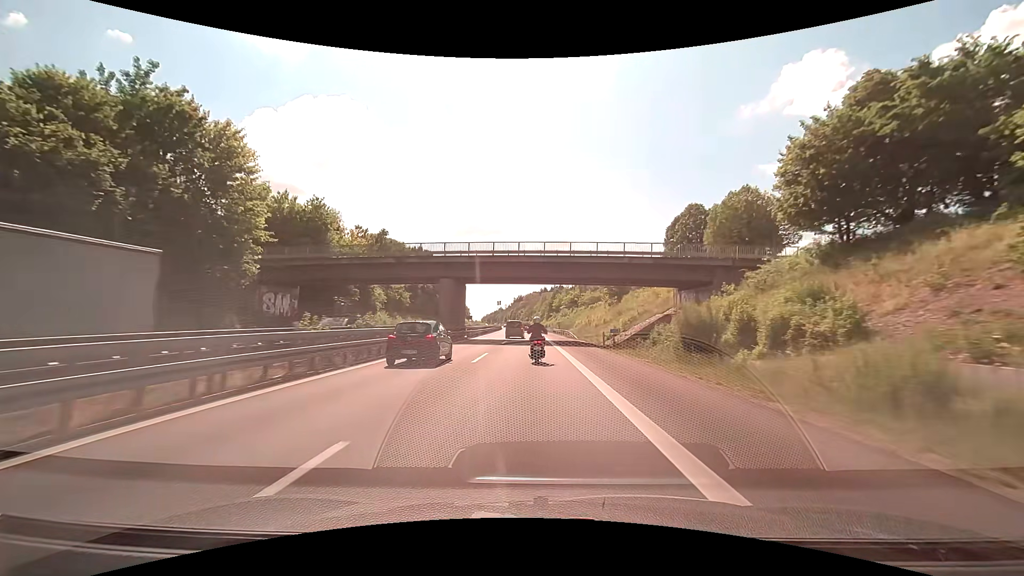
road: motorway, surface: asphalt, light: Day
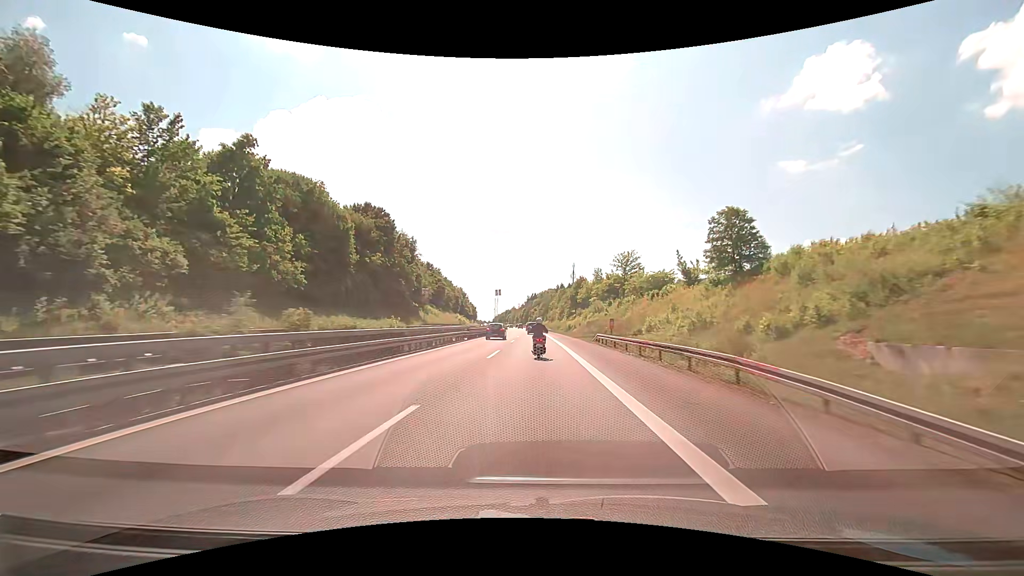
(-0.5, +51.6) m; -2°
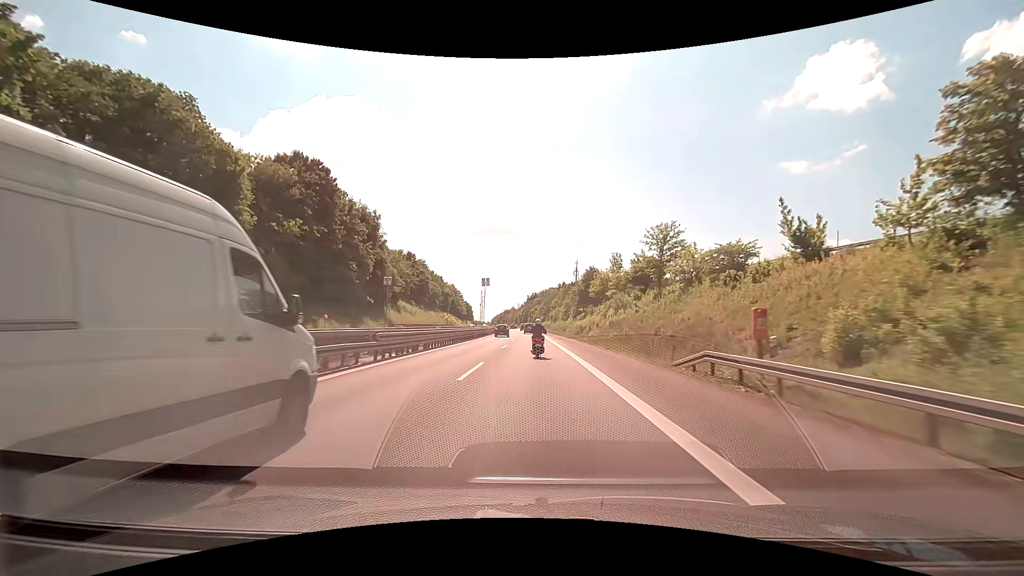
(-0.1, +26.2) m; 0°
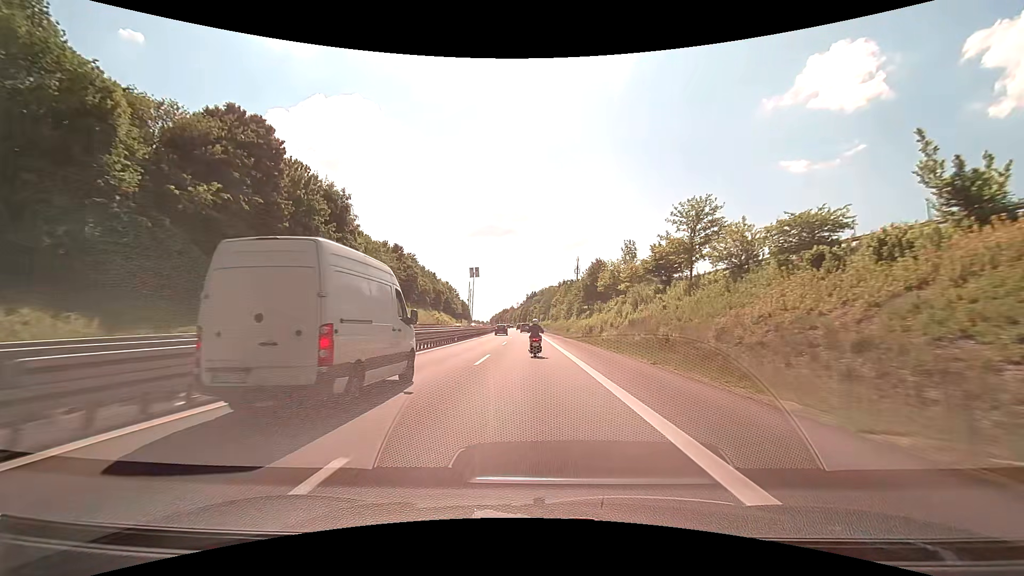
(0.0, +13.2) m; 0°
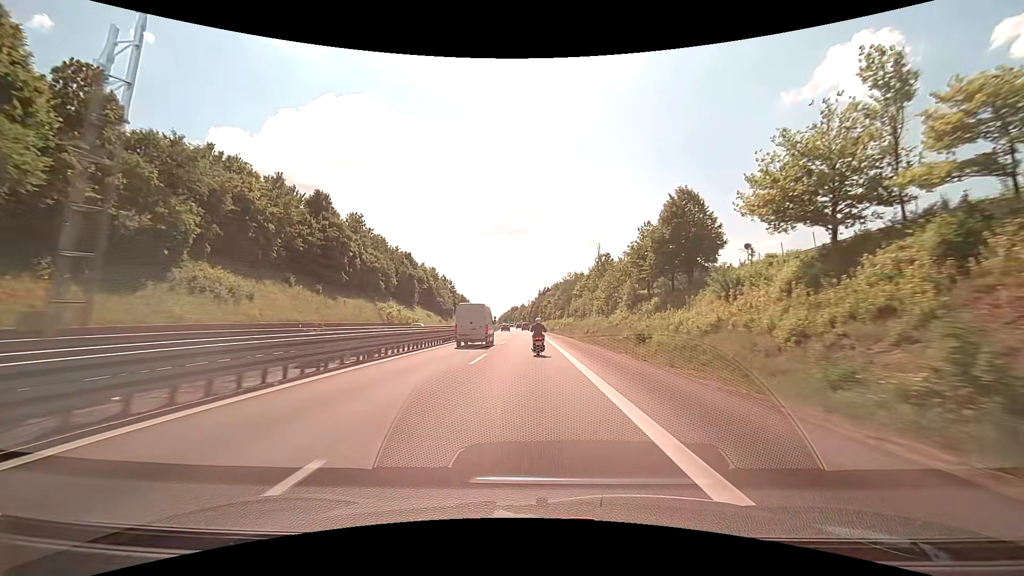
(-0.5, +54.4) m; -1°
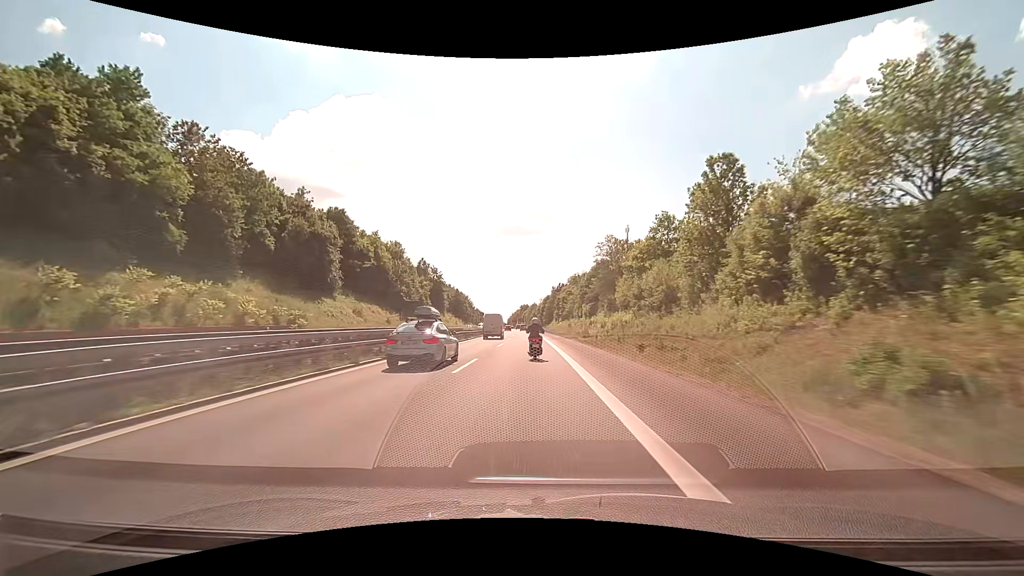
(-0.5, +57.3) m; -1°
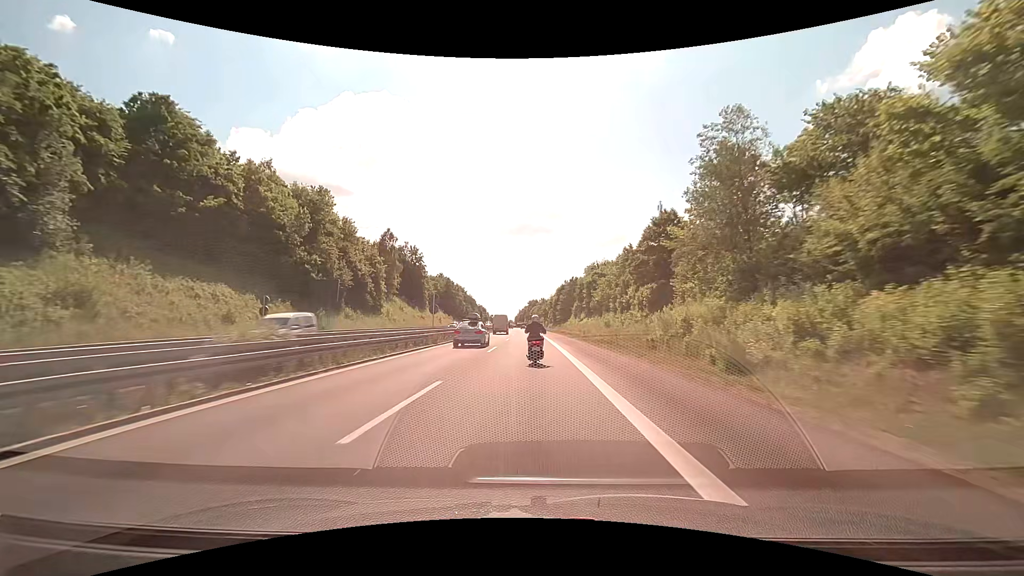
(-0.5, +44.6) m; -1°
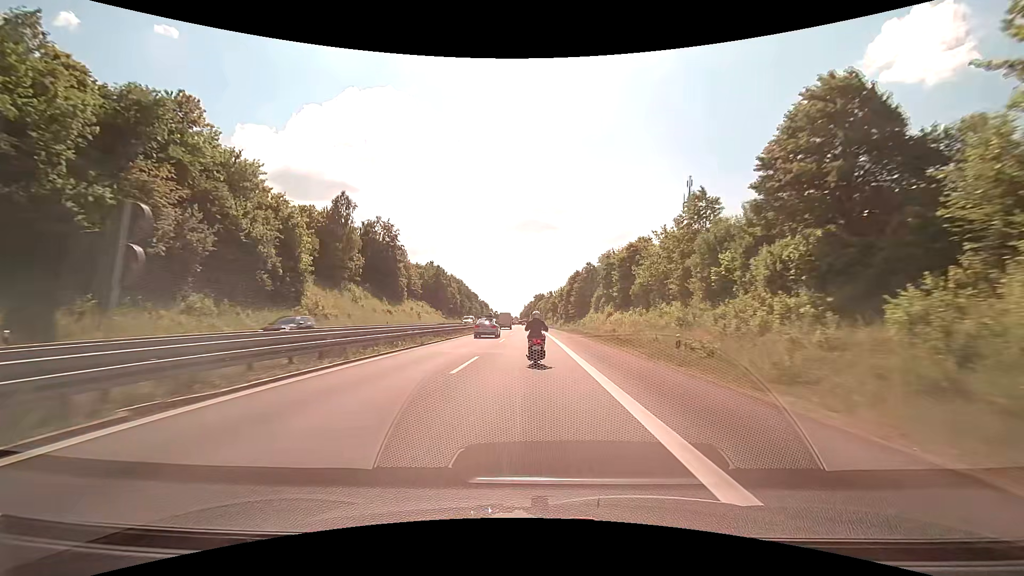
(-0.3, +29.0) m; -1°
(0, +10) (0, +20) (0, +30) (0, +40) (-1, +50) (-1, +60) (-1, +70) (-1, +80) (-1, +90) (-2, +100) m
